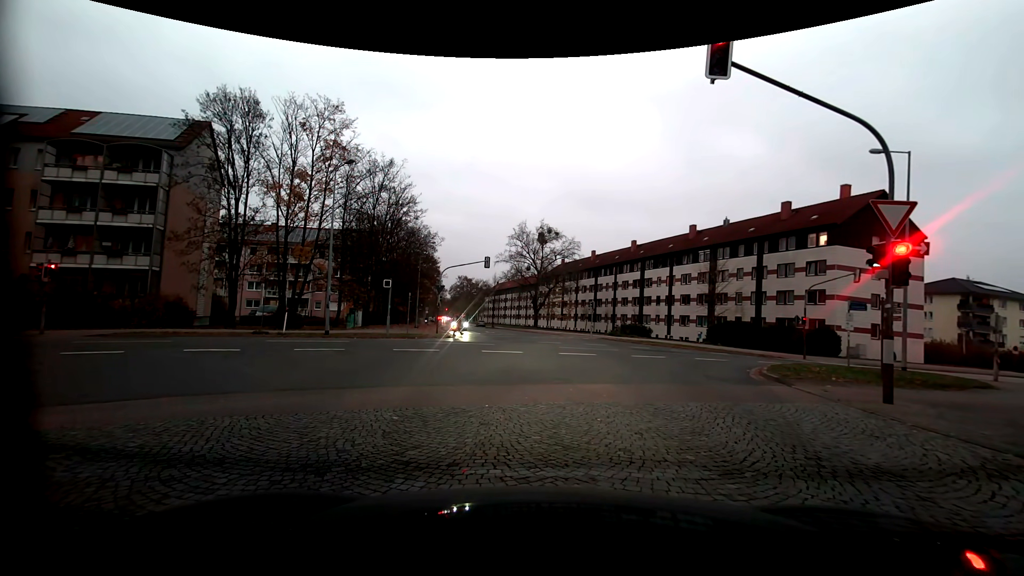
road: service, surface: paving_stones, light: Dusk
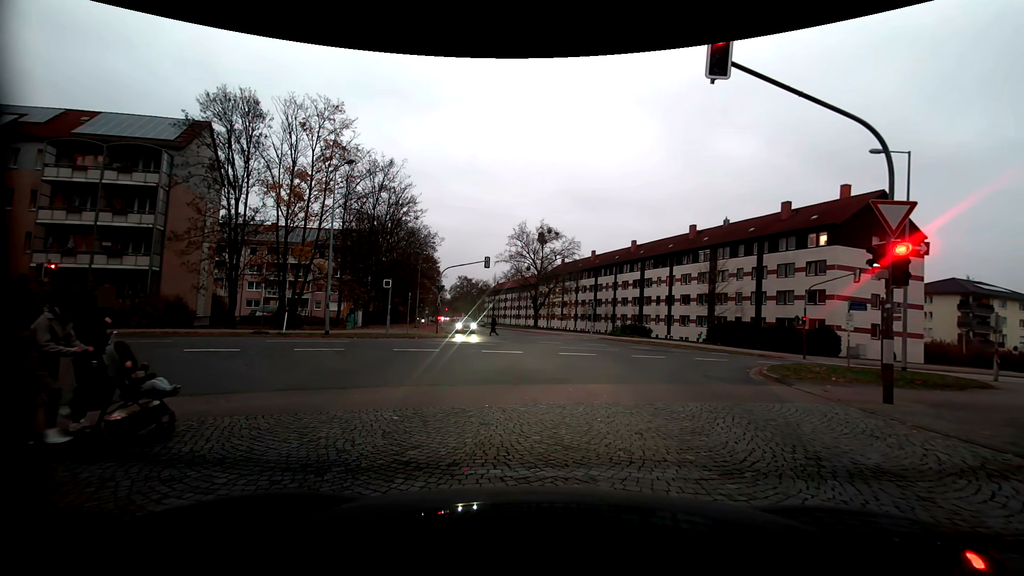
(0.0, 0.0) m; 0°
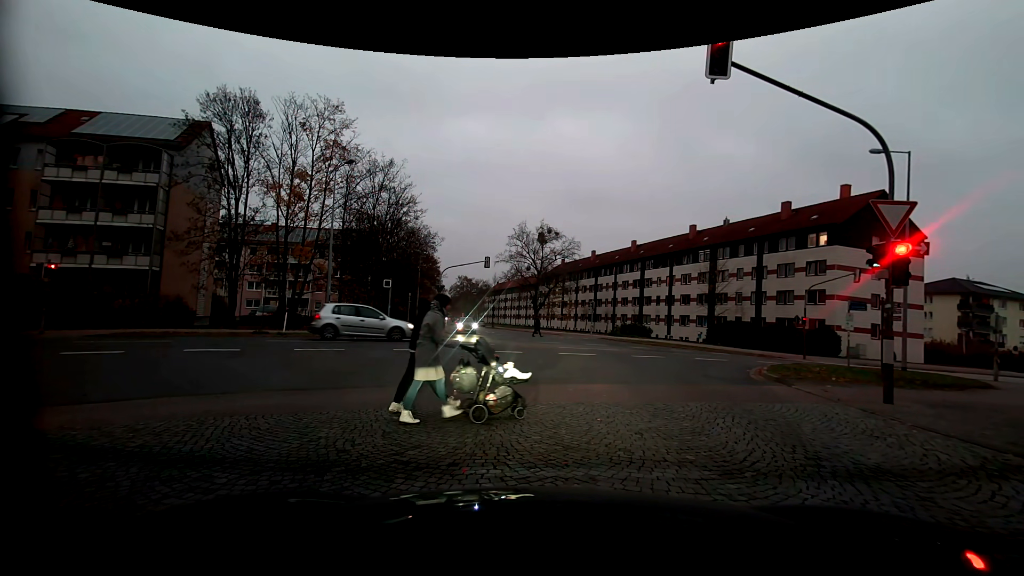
(0.0, 0.0) m; 0°
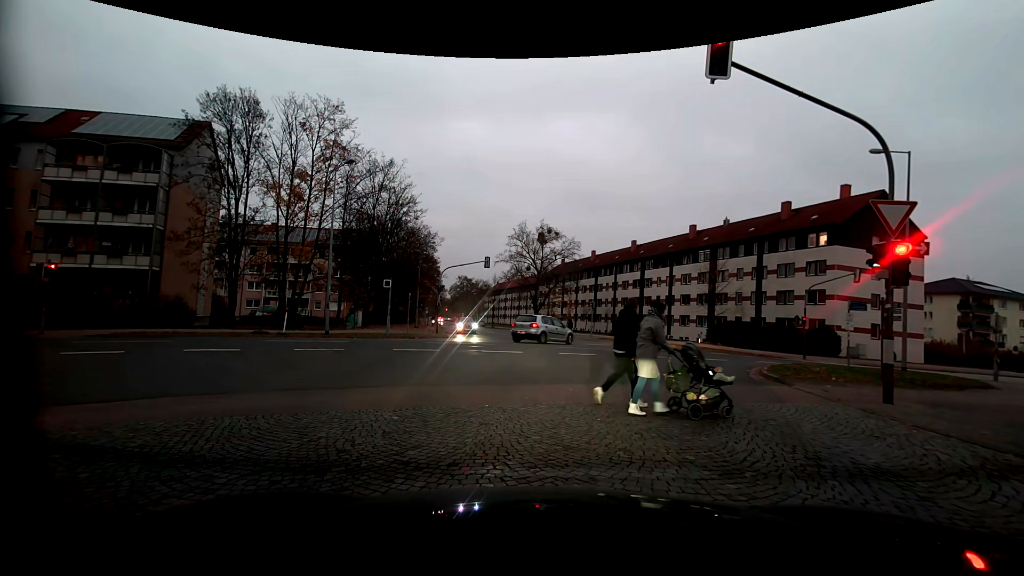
(0.0, 0.0) m; 0°
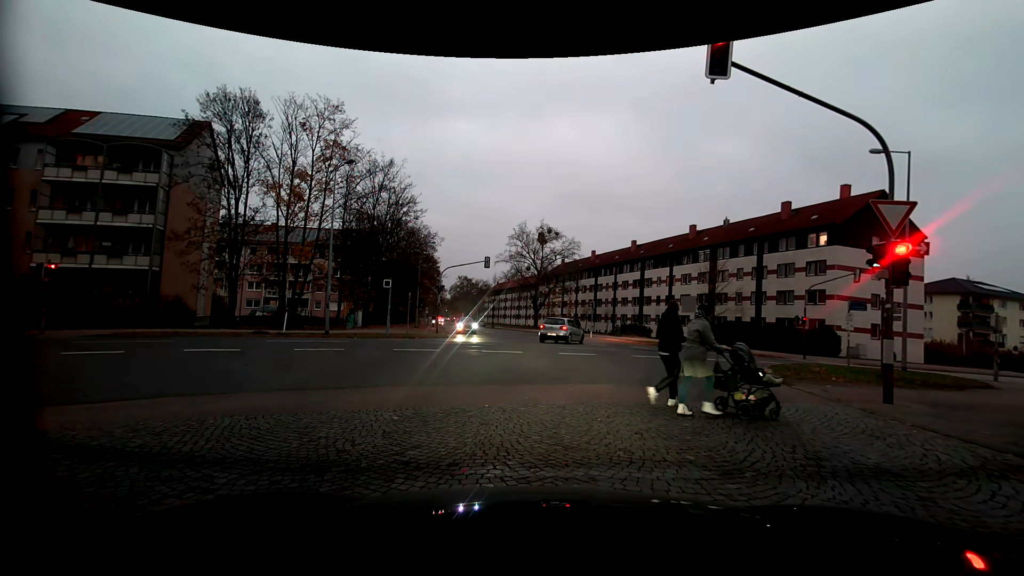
(0.0, 0.0) m; 0°
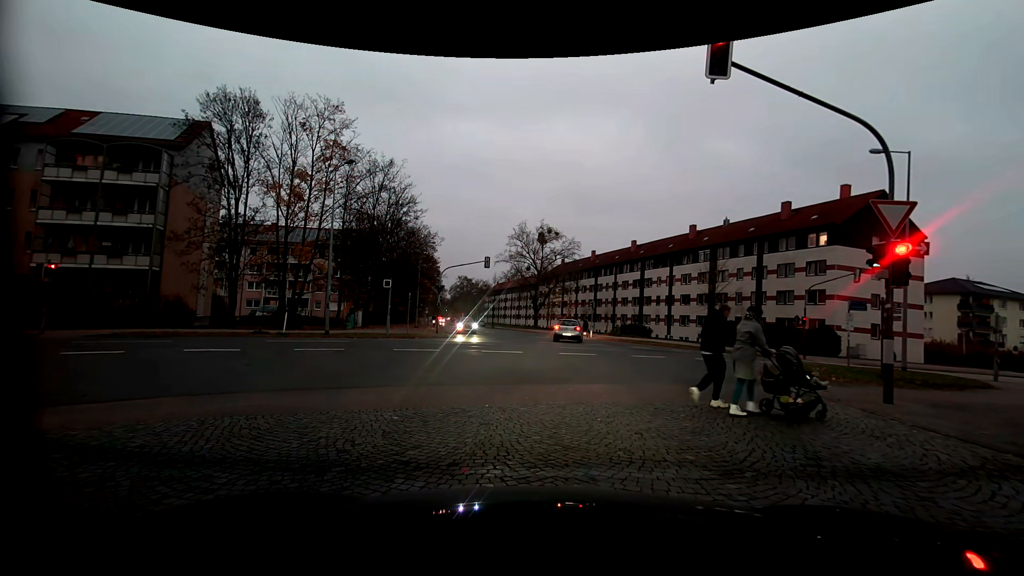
(0.0, 0.0) m; 0°
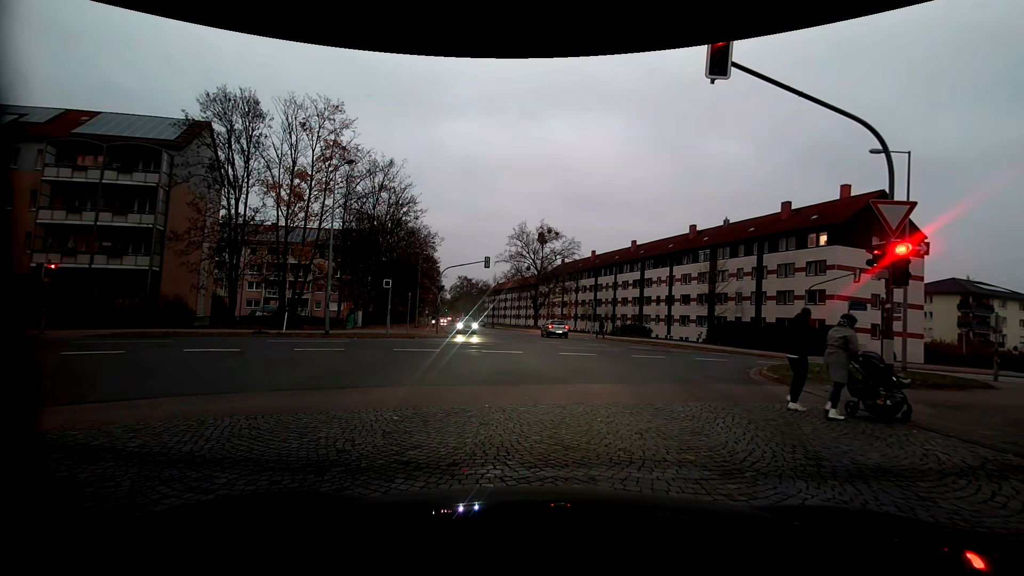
(0.0, 0.0) m; 0°
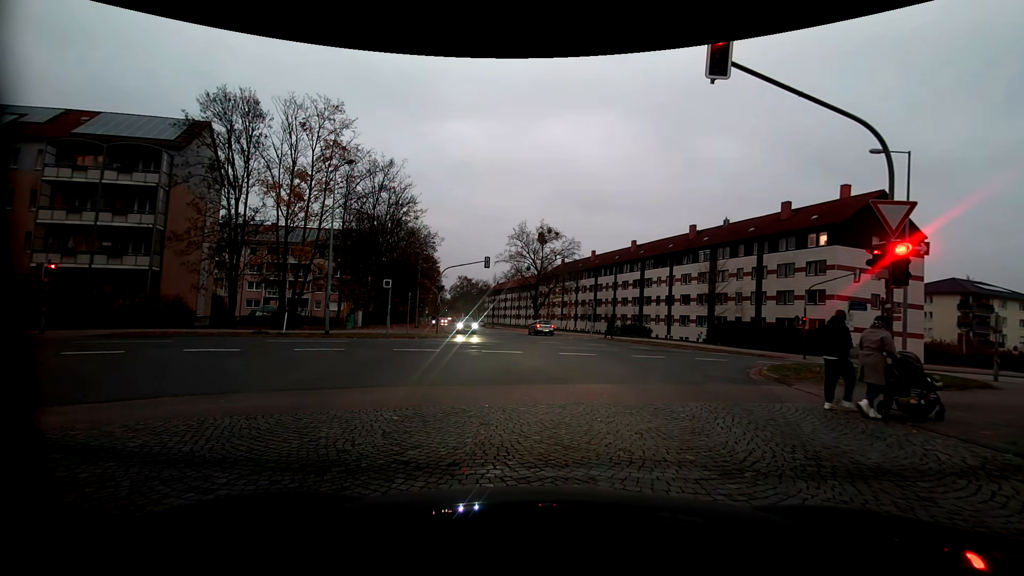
(0.0, 0.0) m; 0°
